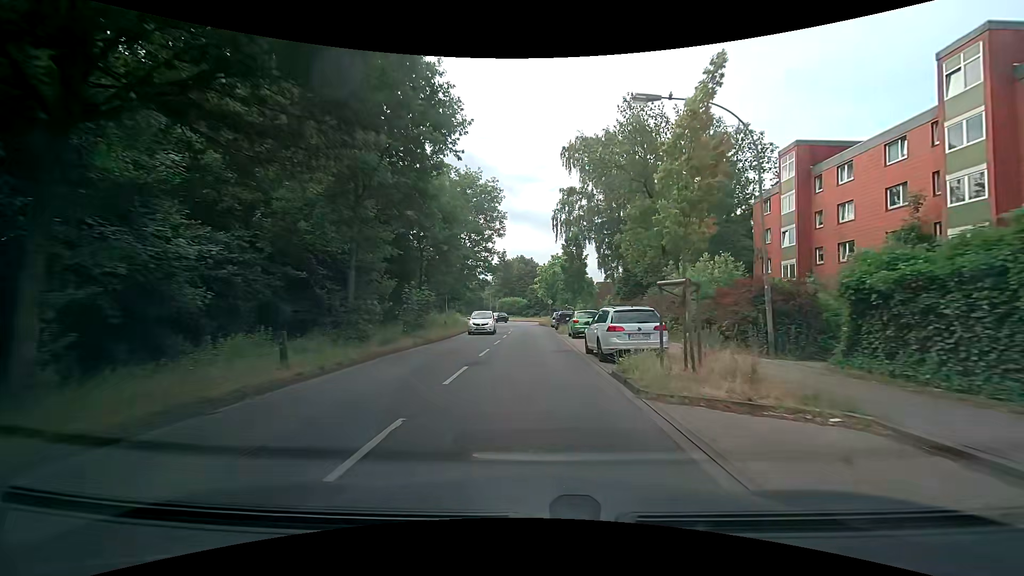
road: secondary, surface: asphalt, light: Day
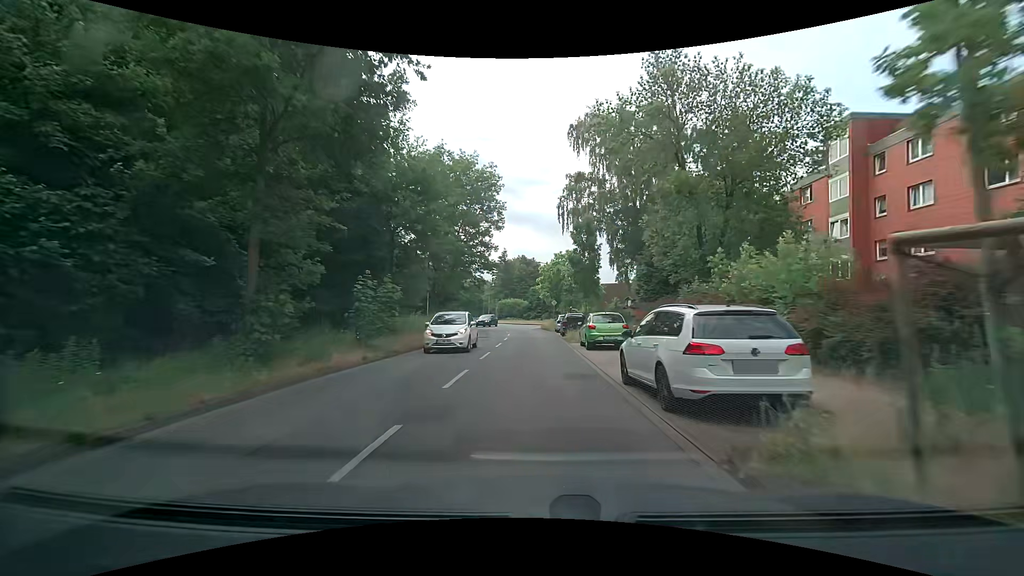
(0.0, +6.4) m; 0°
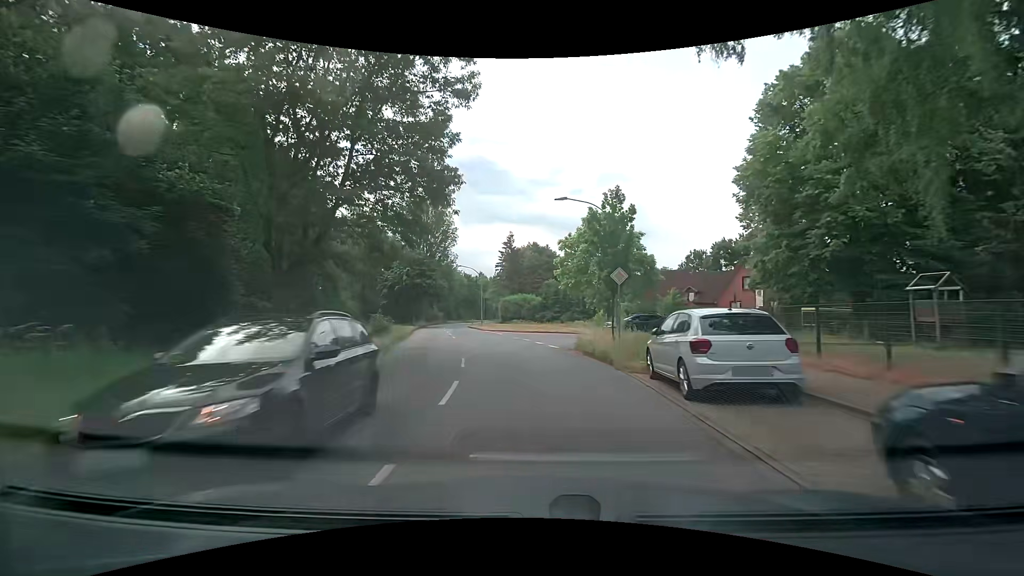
(-0.2, +31.9) m; -3°
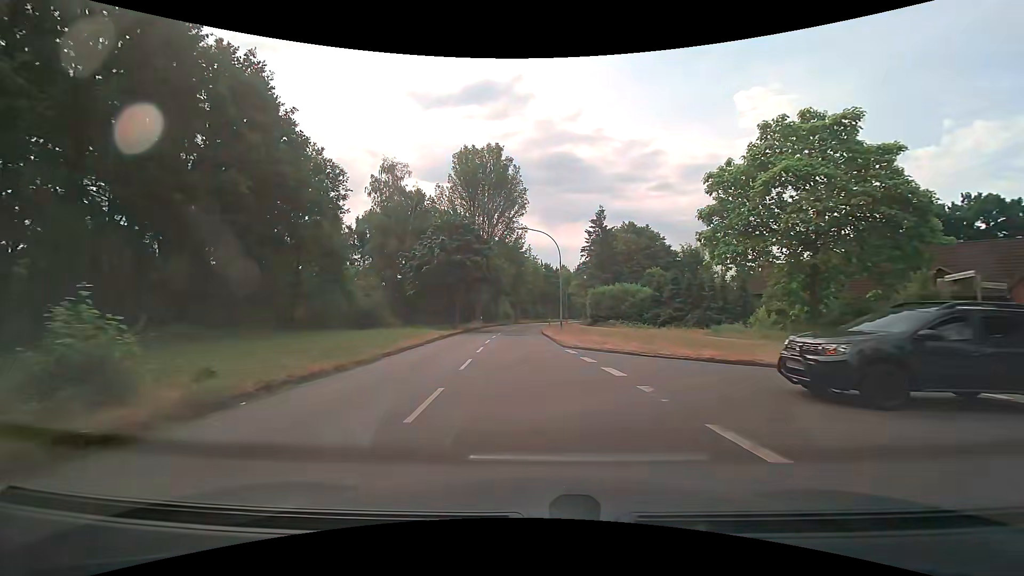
(-1.6, +25.6) m; -9°
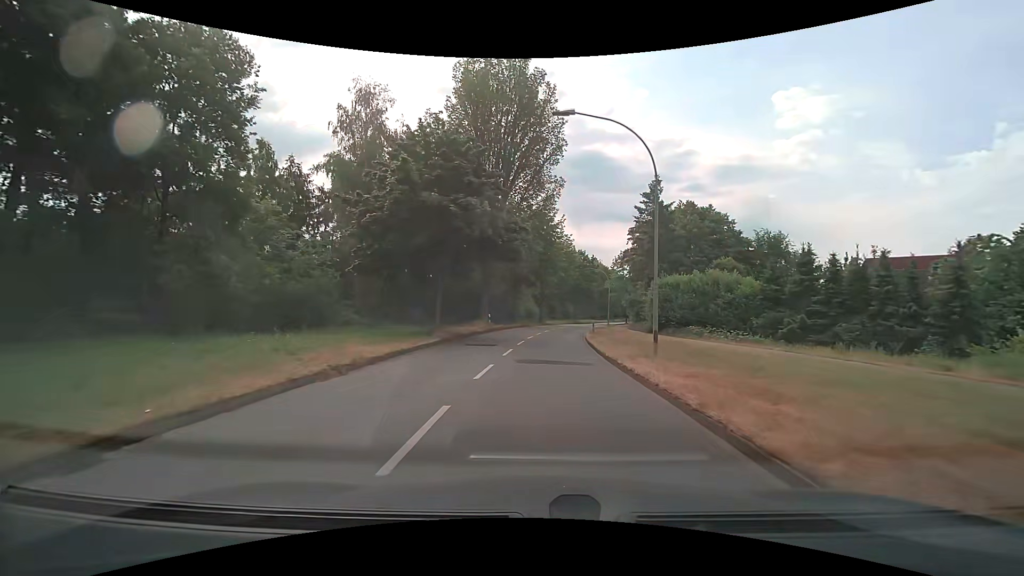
(-0.6, +20.3) m; -2°
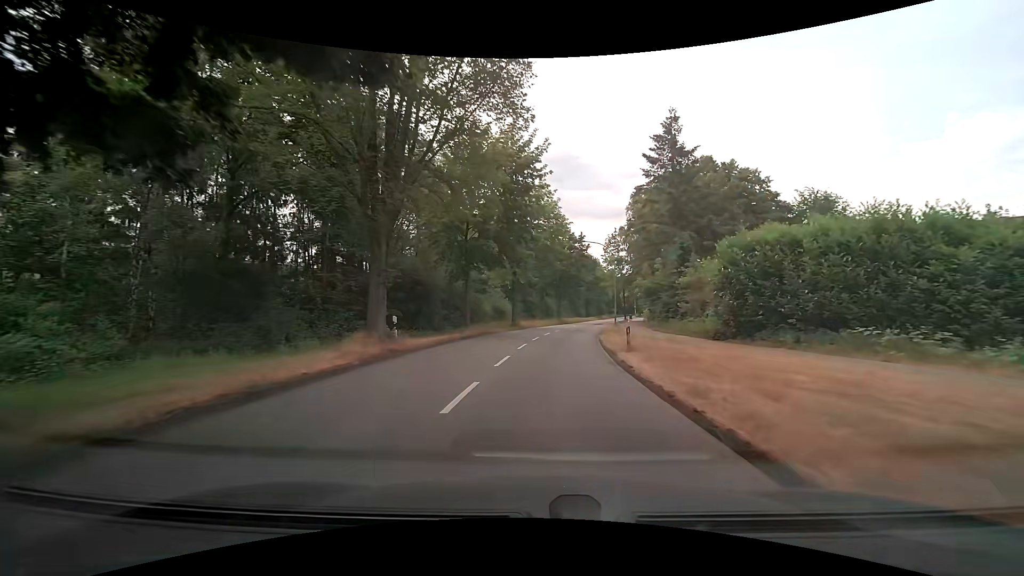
(+0.6, +21.5) m; +3°
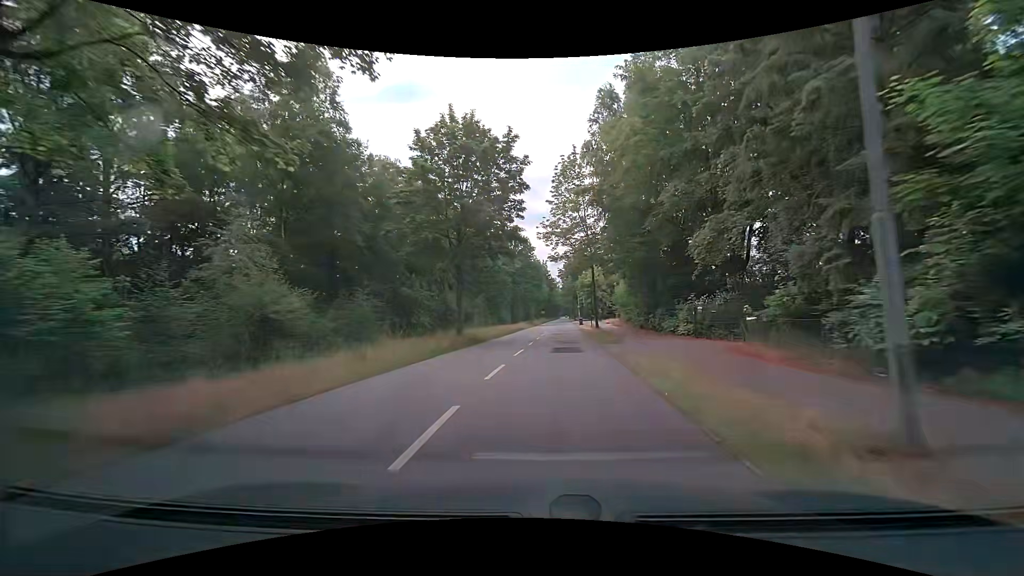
(+2.7, +38.3) m; +8°
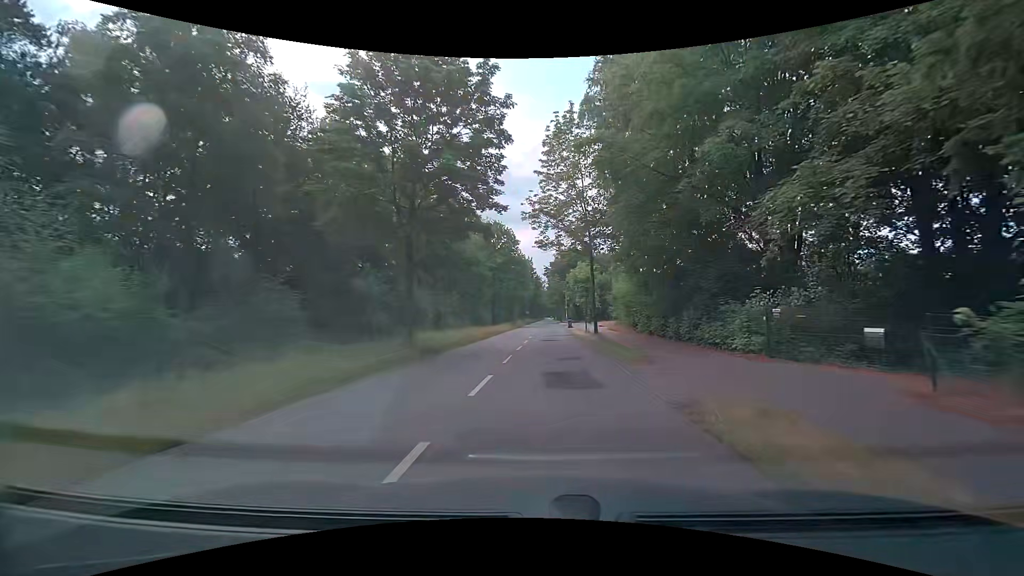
(+0.1, +8.0) m; +2°
(0, +10) (0, +20) (+1, +30) (+1, +40) (+1, +50) (+2, +60) (+2, +70) (+3, +80) (+3, +90) (+3, +100) m
